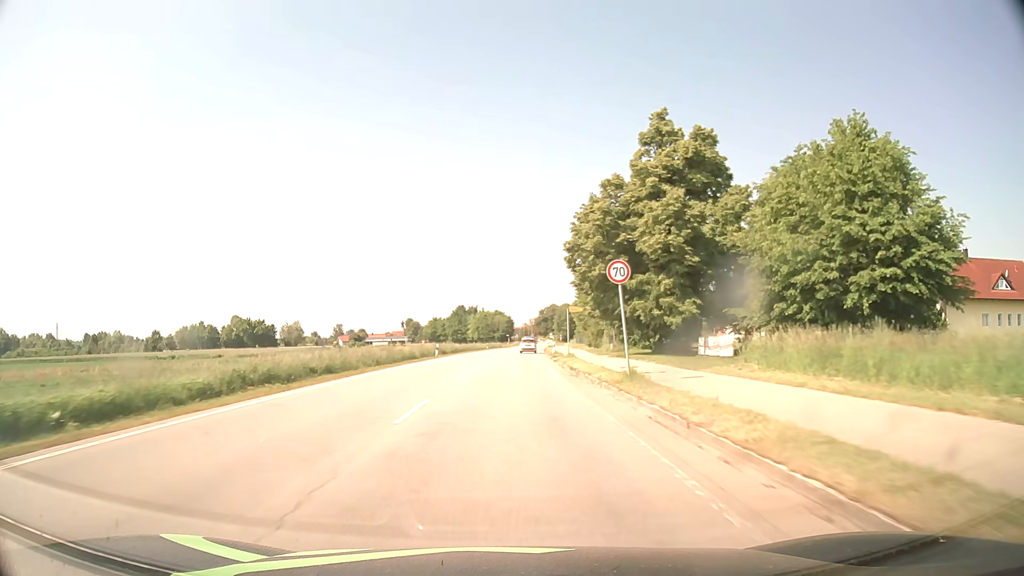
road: secondary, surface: asphalt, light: Day
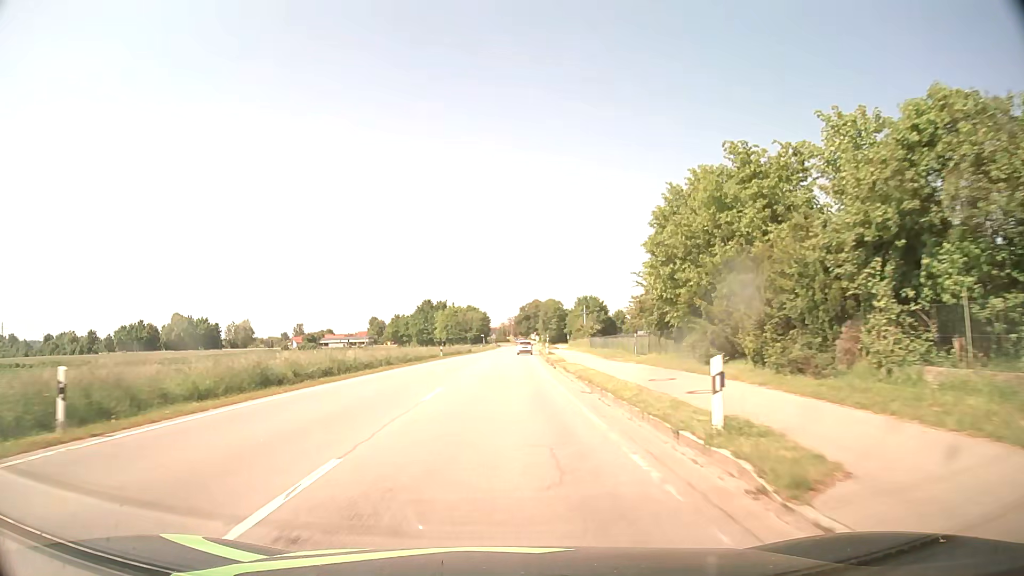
(+0.7, +42.9) m; +2°
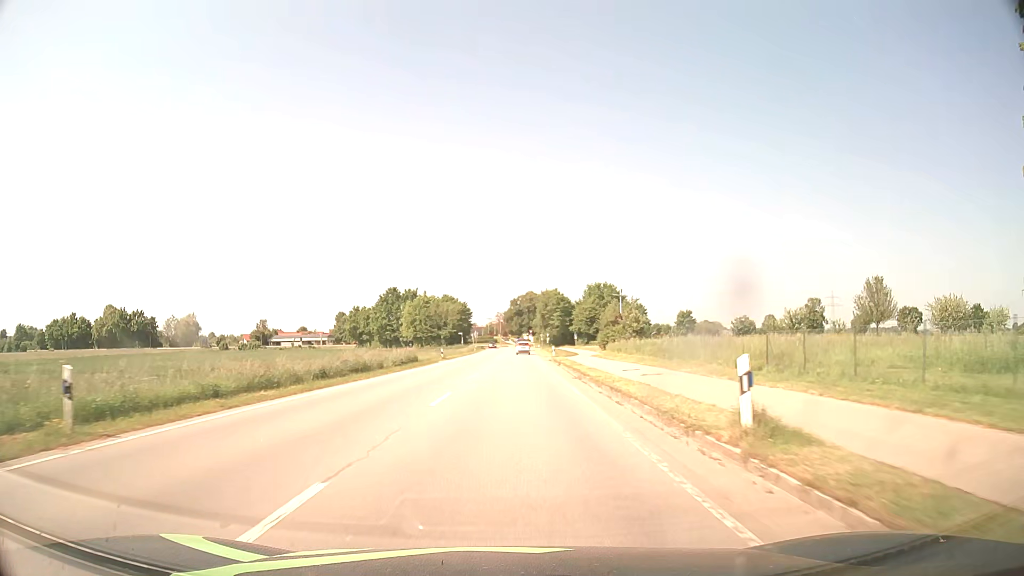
(+0.3, +49.2) m; +1°
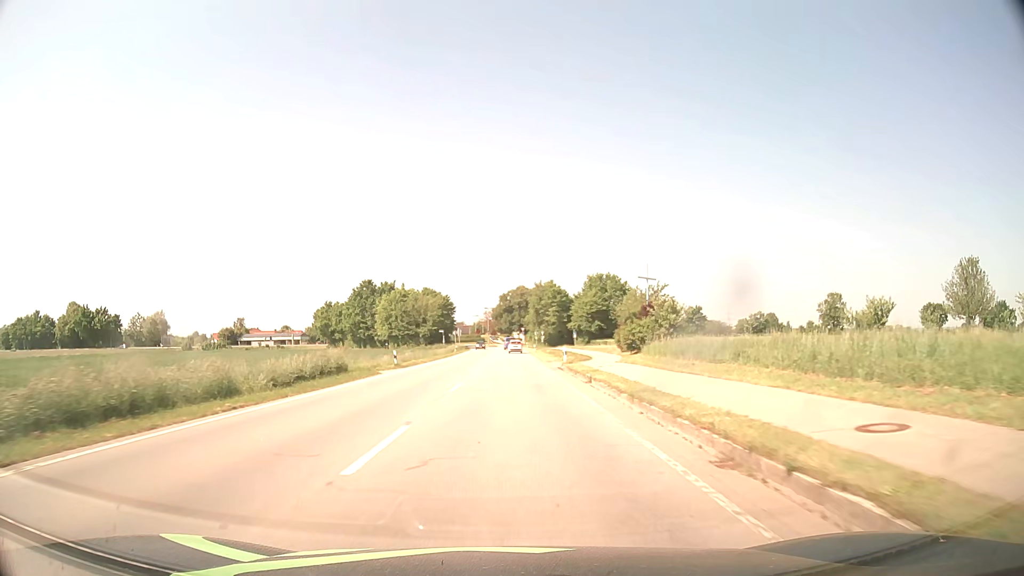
(+0.1, +19.4) m; +1°
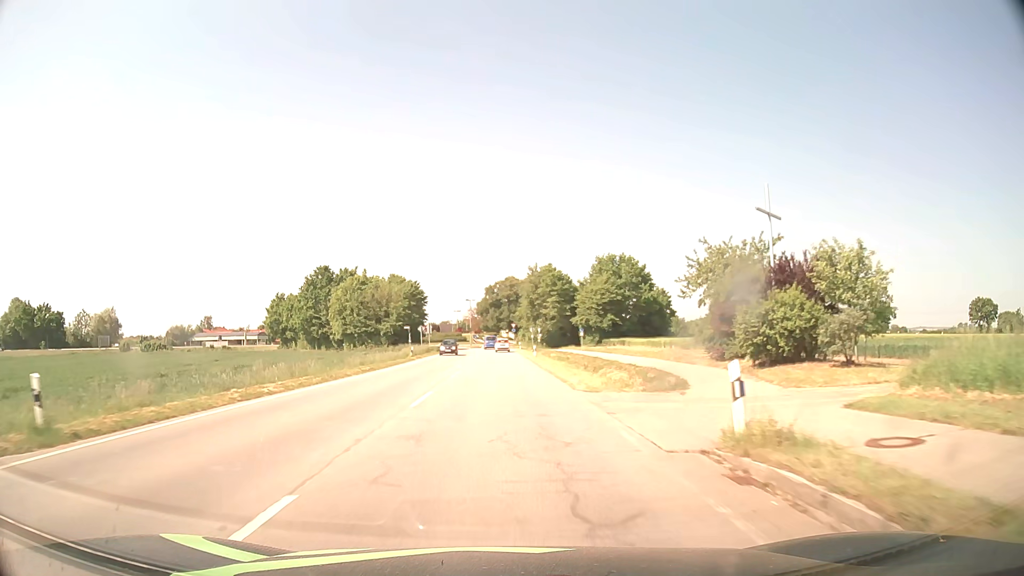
(+0.3, +29.2) m; +1°
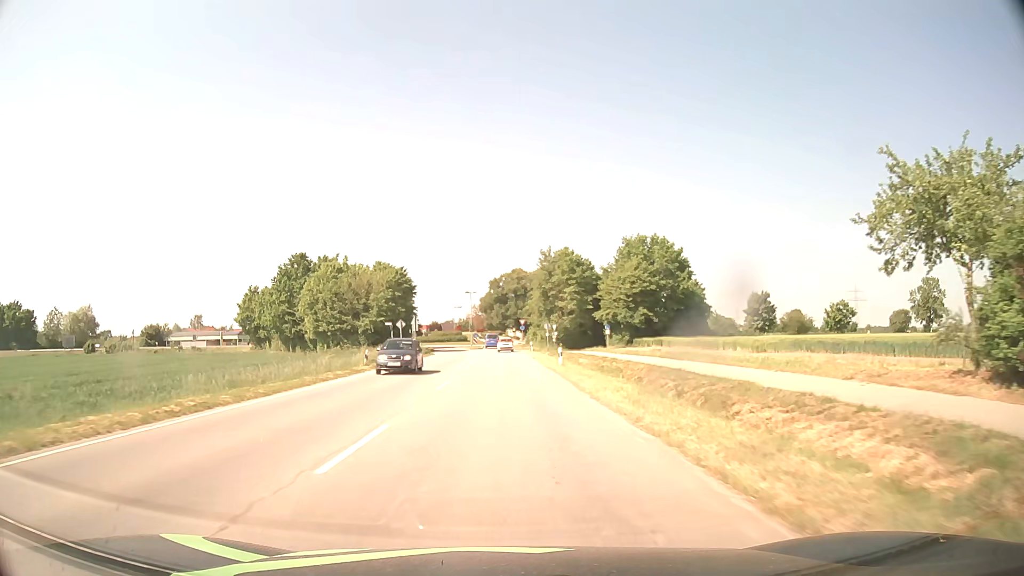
(-0.1, +19.0) m; -1°
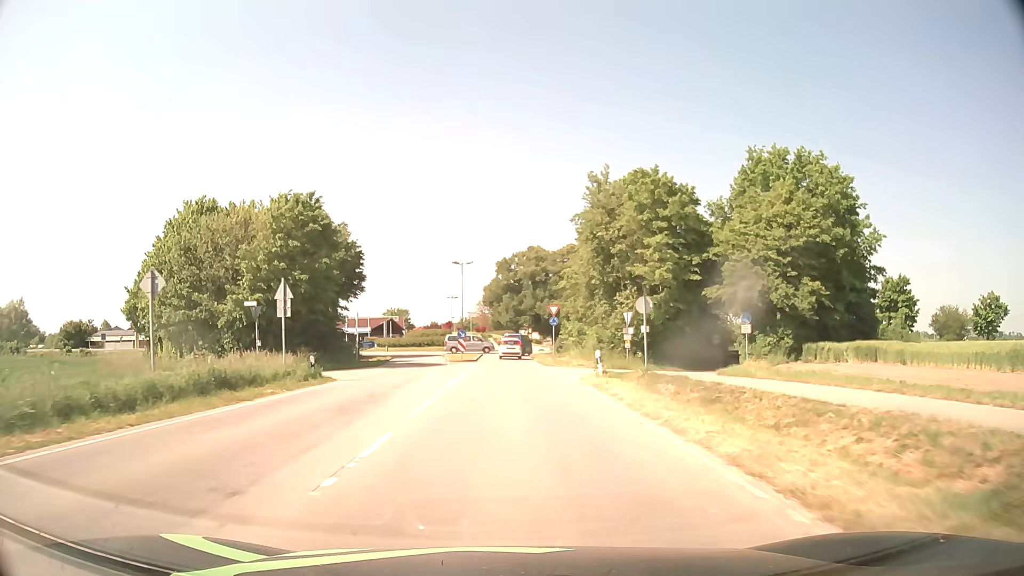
(-0.3, +42.6) m; -1°
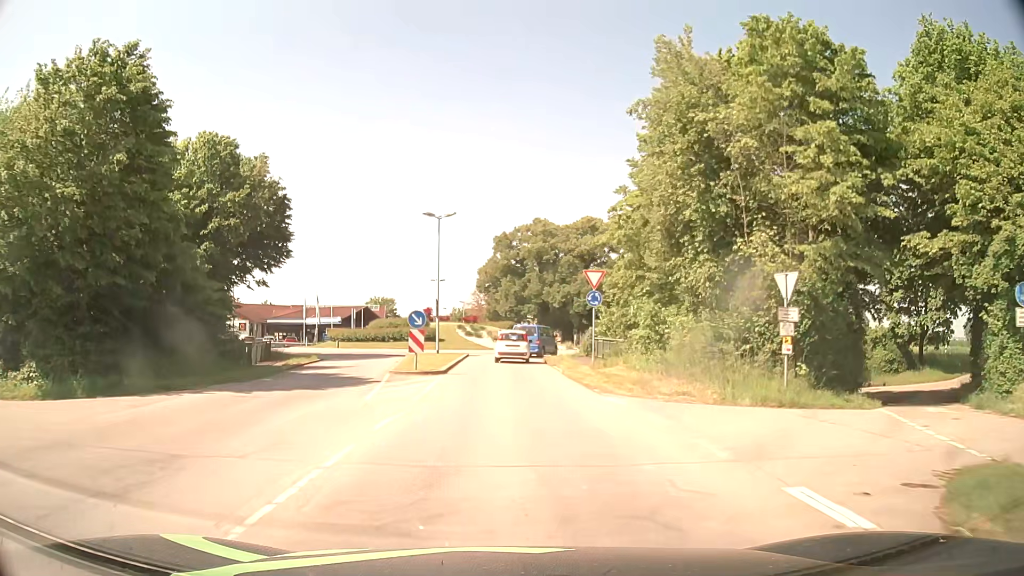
(0.0, +21.3) m; 0°
